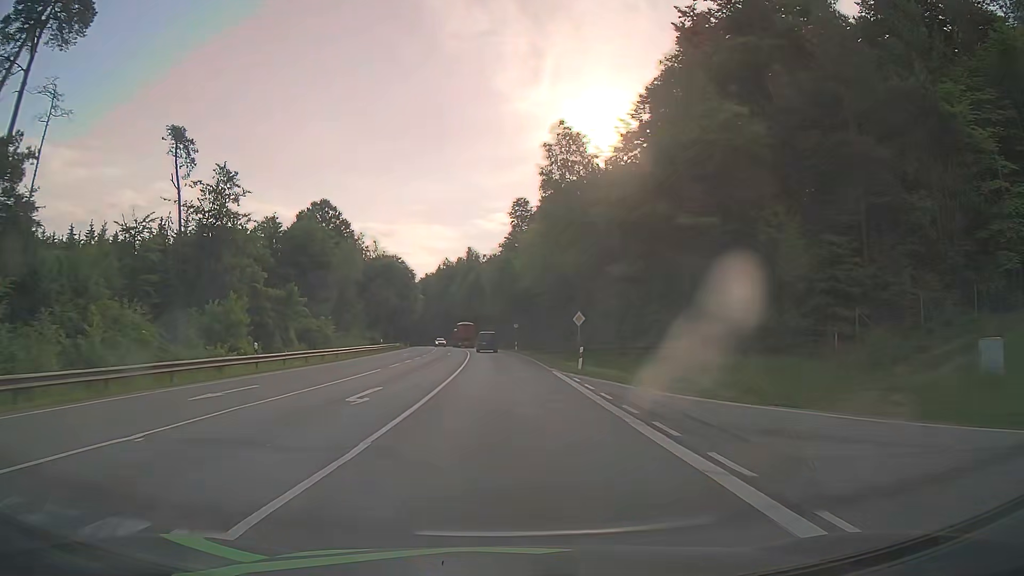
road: secondary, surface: asphalt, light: Day
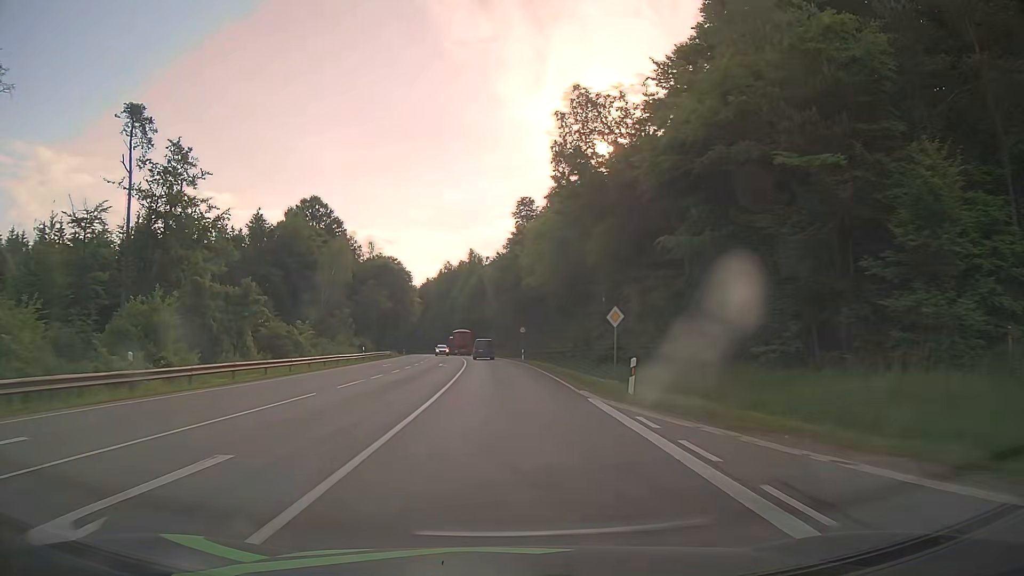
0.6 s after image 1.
(0.0, +10.7) m; 0°
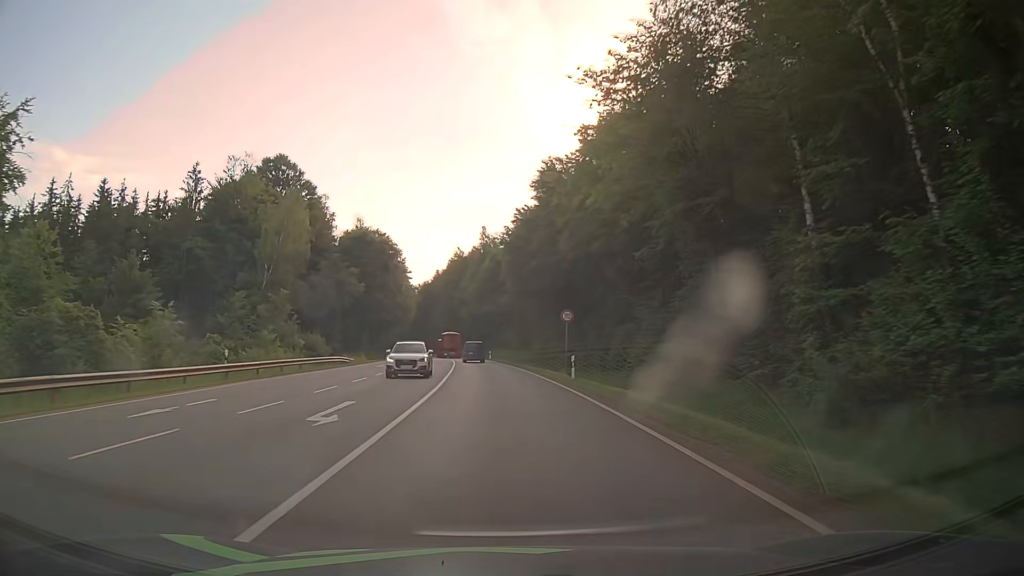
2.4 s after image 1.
(-0.5, +32.1) m; -2°
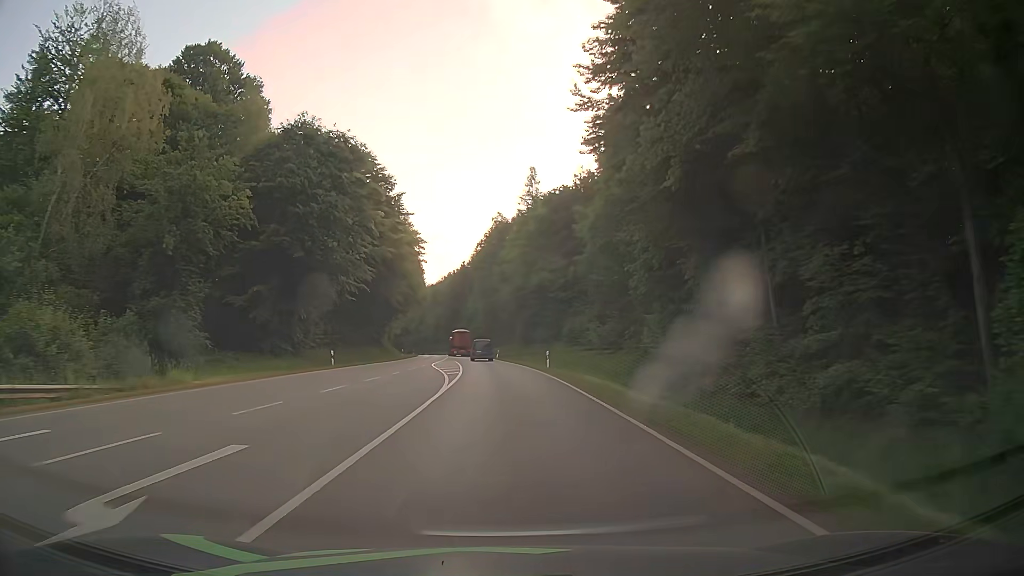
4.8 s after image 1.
(-1.4, +42.9) m; -4°
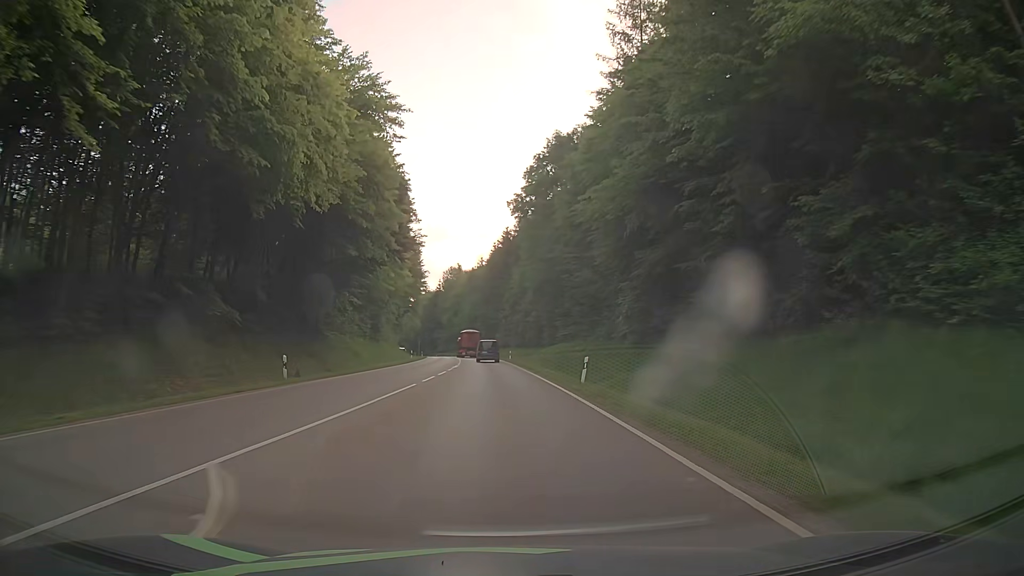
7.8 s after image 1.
(-1.6, +54.0) m; -3°
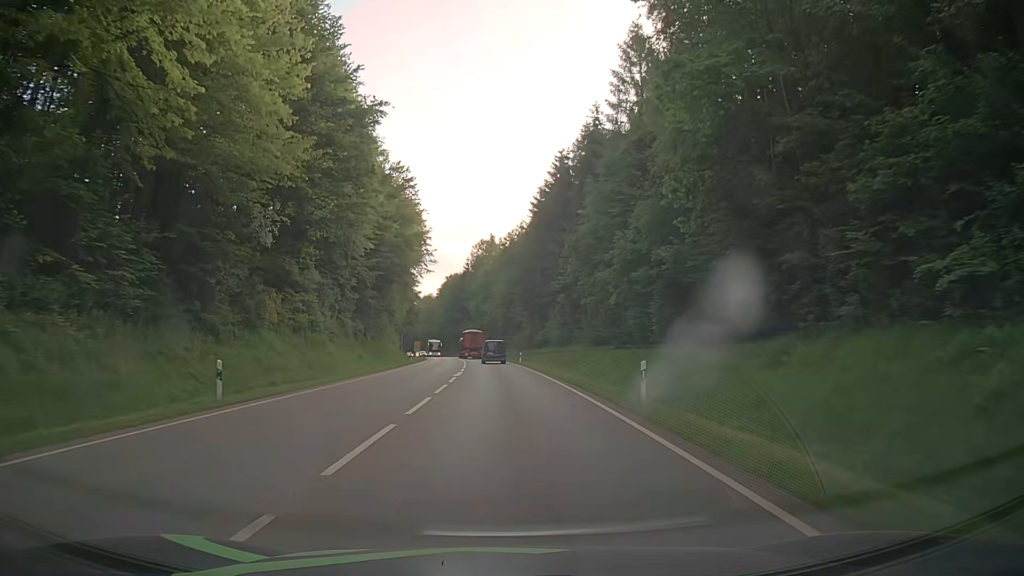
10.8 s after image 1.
(-2.9, +54.1) m; -4°
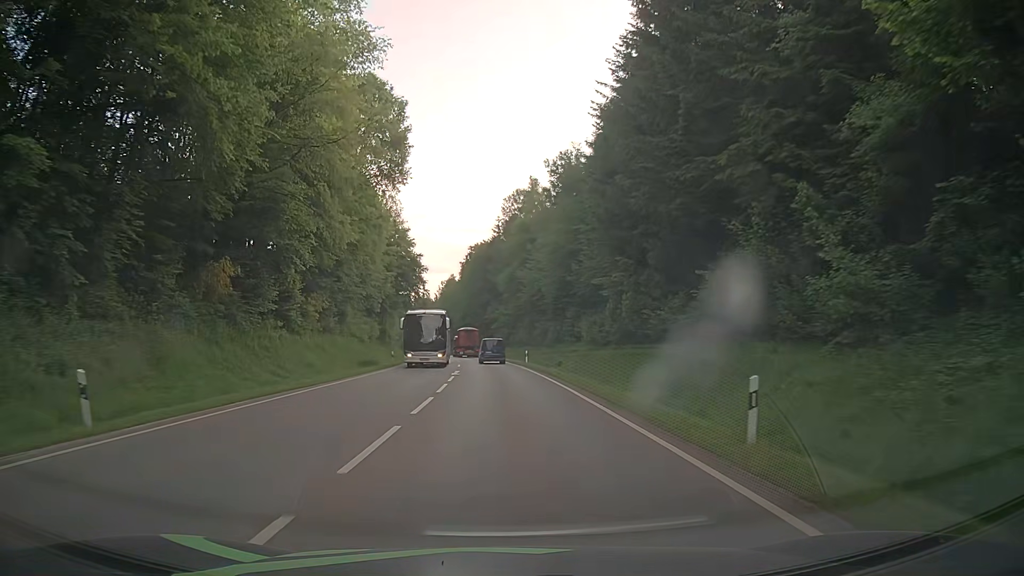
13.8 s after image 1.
(-1.7, +54.1) m; -4°
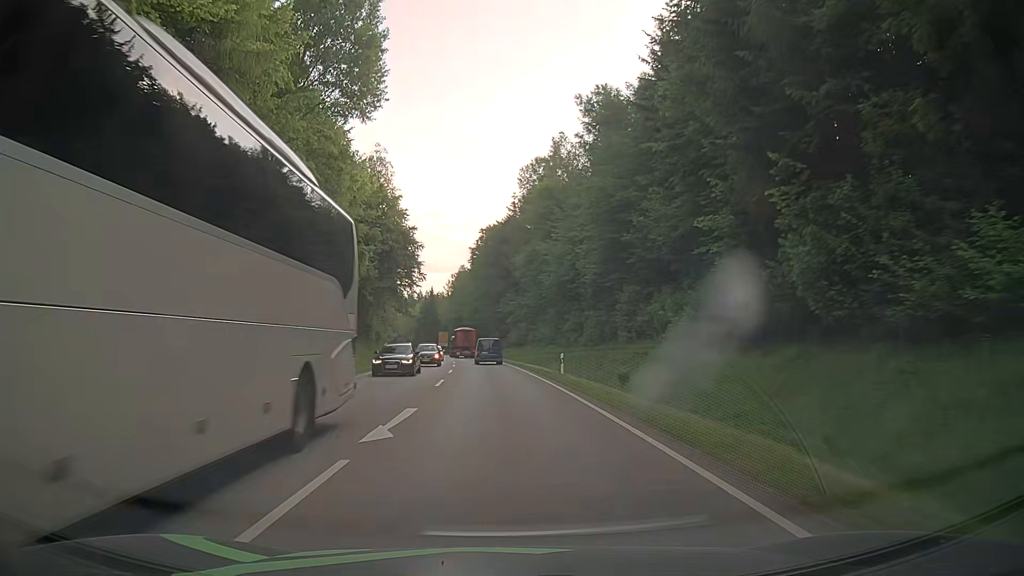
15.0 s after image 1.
(-0.1, +21.6) m; -1°
(0, +10) (0, +20) (-1, +30) (-1, +40) (-2, +50) (-2, +60) (-3, +70) (-4, +80) (-5, +90) (-7, +100) m
